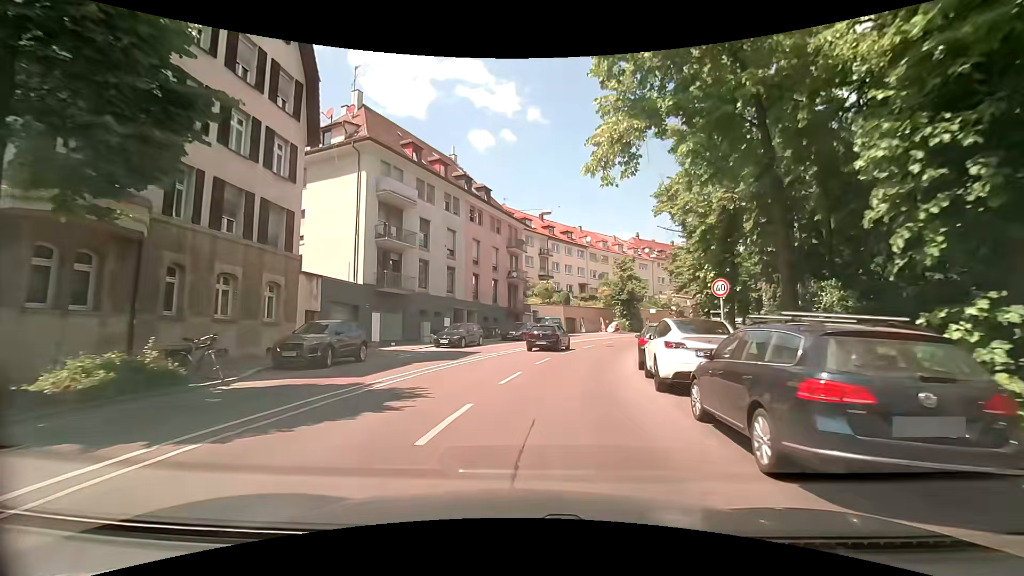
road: secondary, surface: asphalt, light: Day
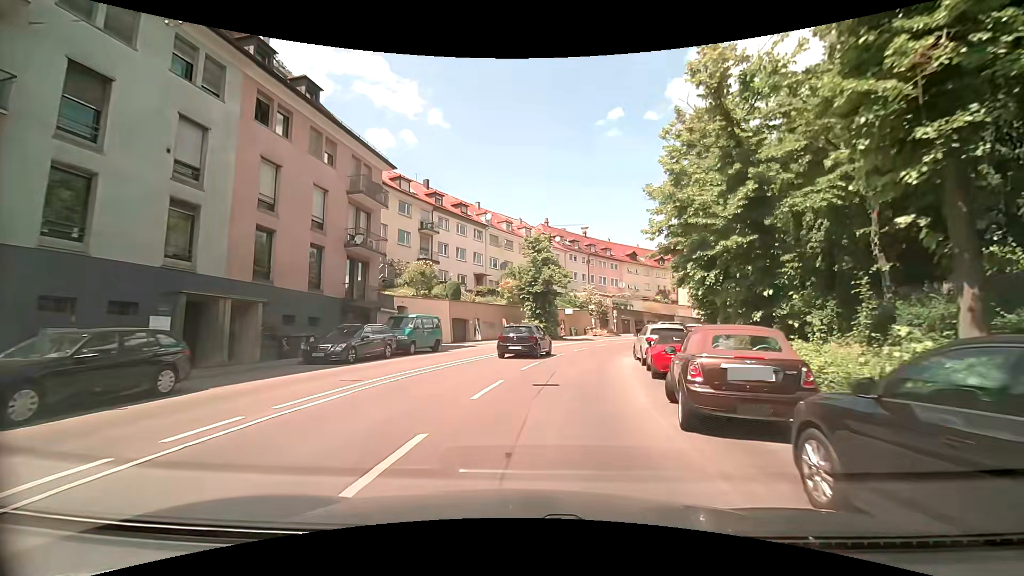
(+2.0, +20.3) m; +12°
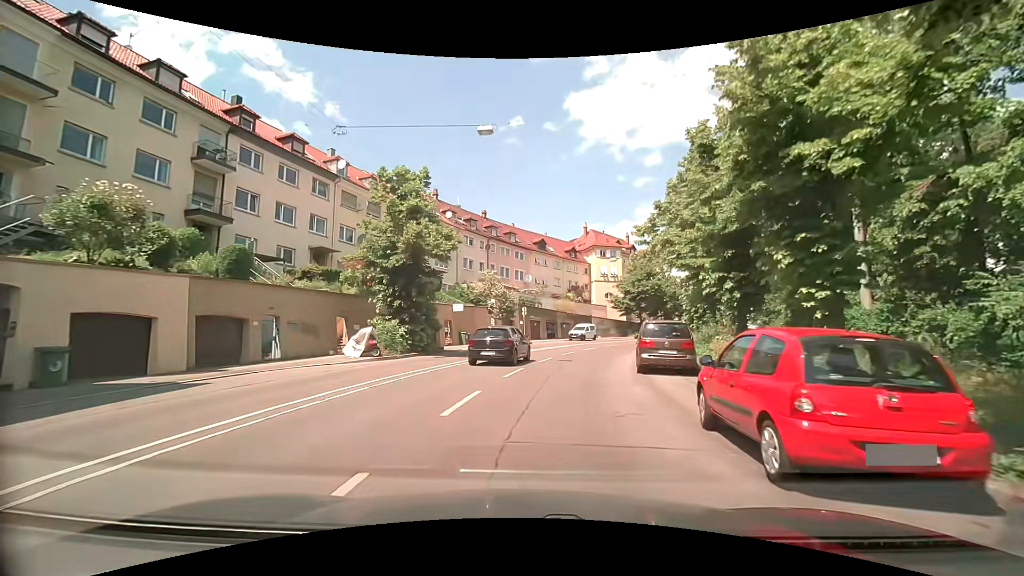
(+1.7, +19.5) m; +12°
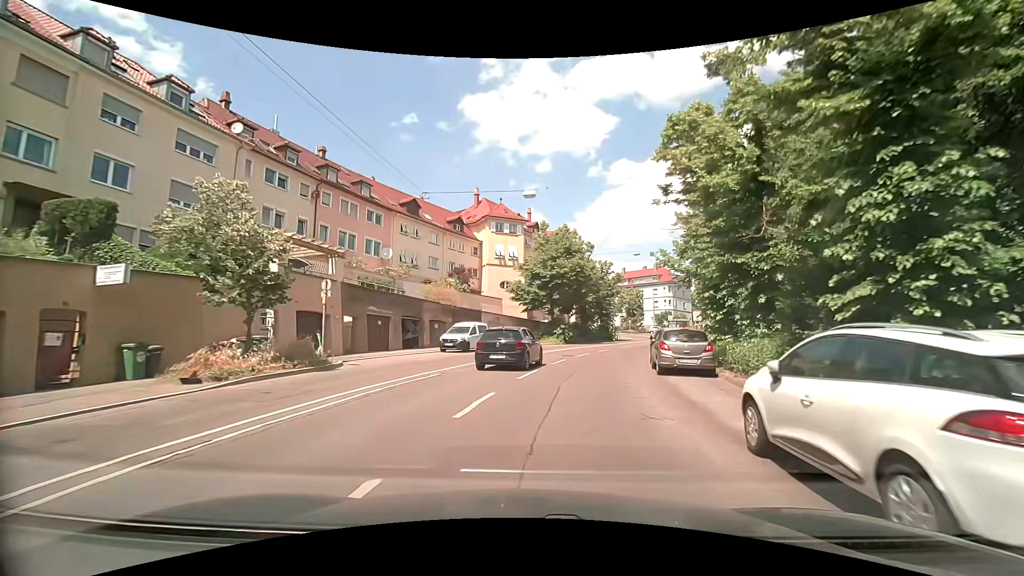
(+2.3, +24.2) m; +10°
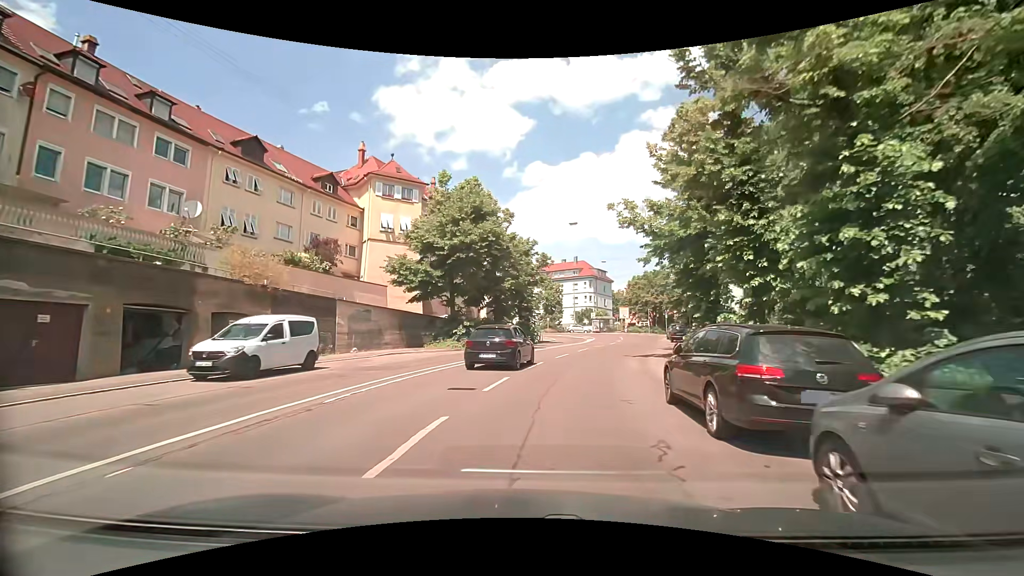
(+1.8, +14.9) m; +12°
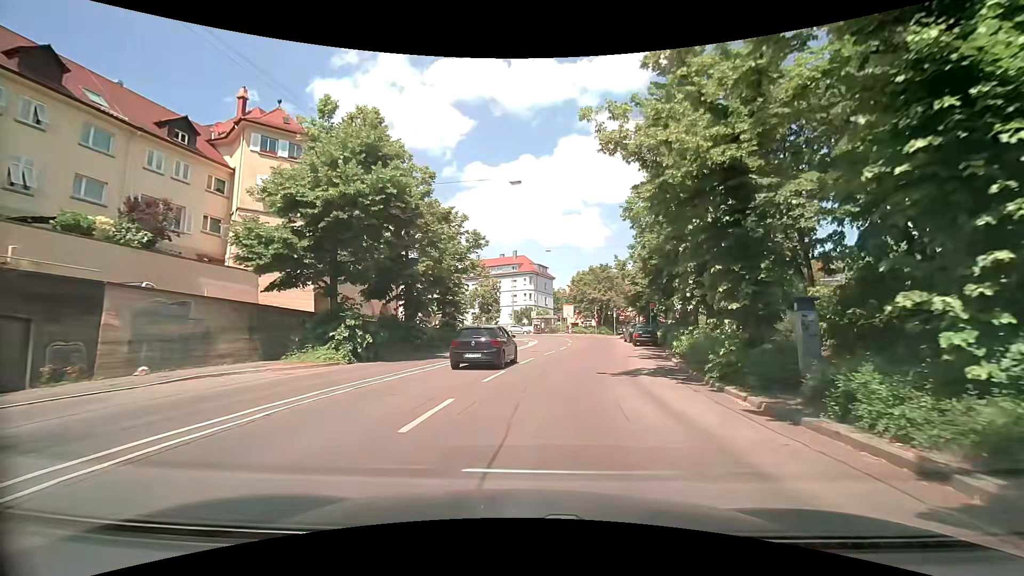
(+0.6, +10.1) m; +6°
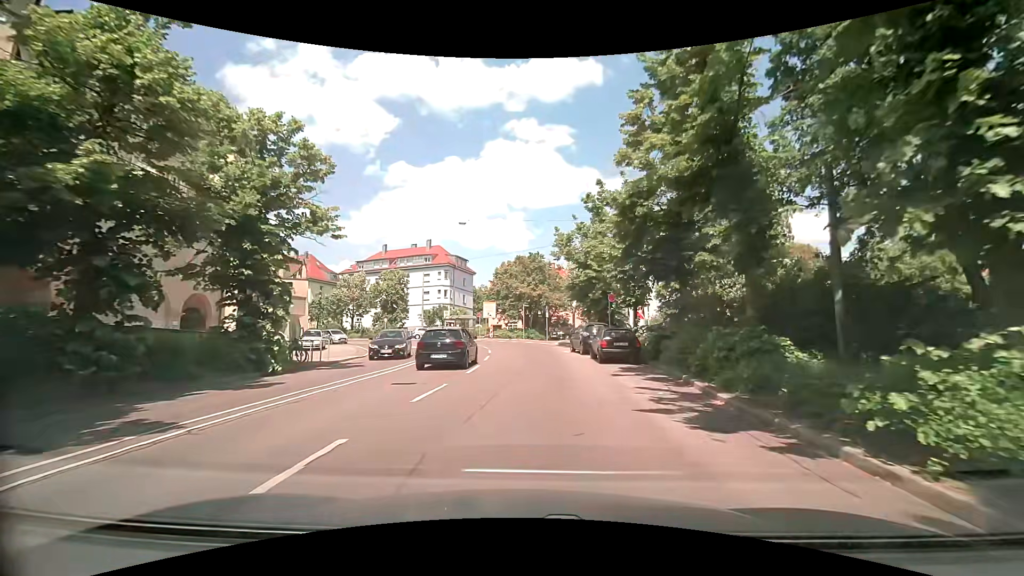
(+1.4, +15.3) m; +10°
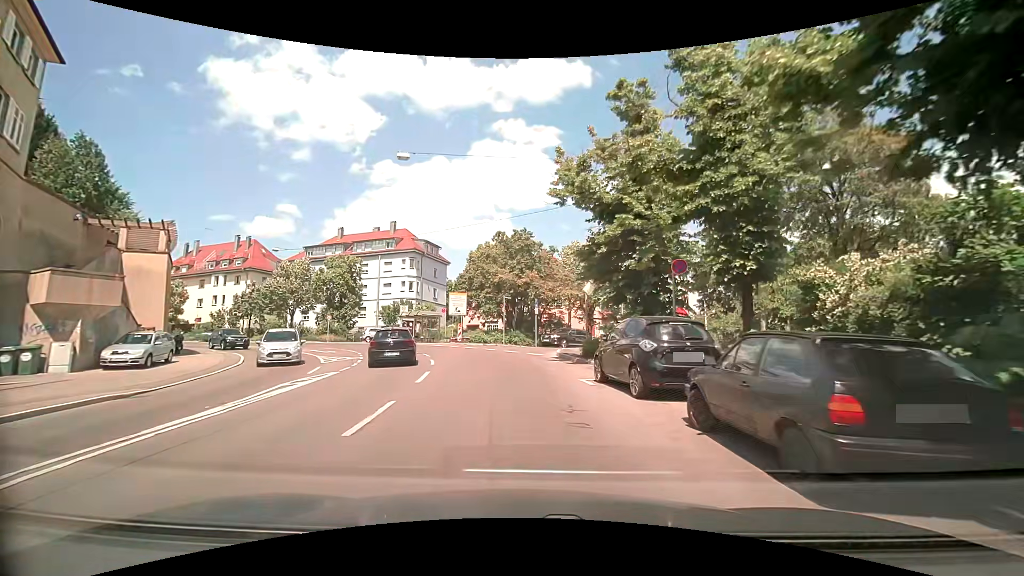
(+0.1, +14.9) m; 0°
(0, +10) (-1, +20) (-3, +30) (-8, +39) (-14, +46) (-21, +53) (-30, +58) (-39, +61) (-49, +64) (-59, +67) m
